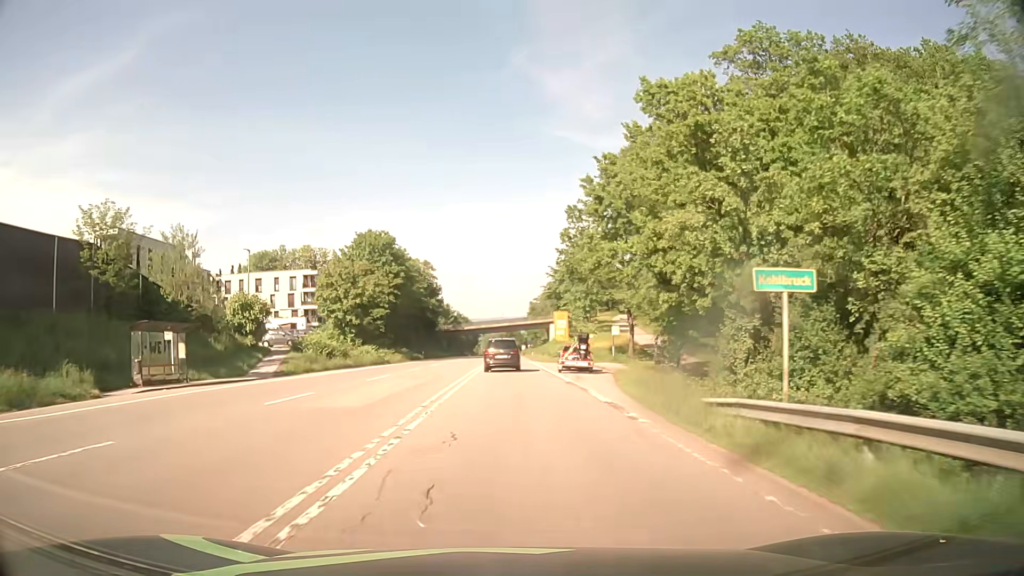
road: secondary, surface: asphalt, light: Day
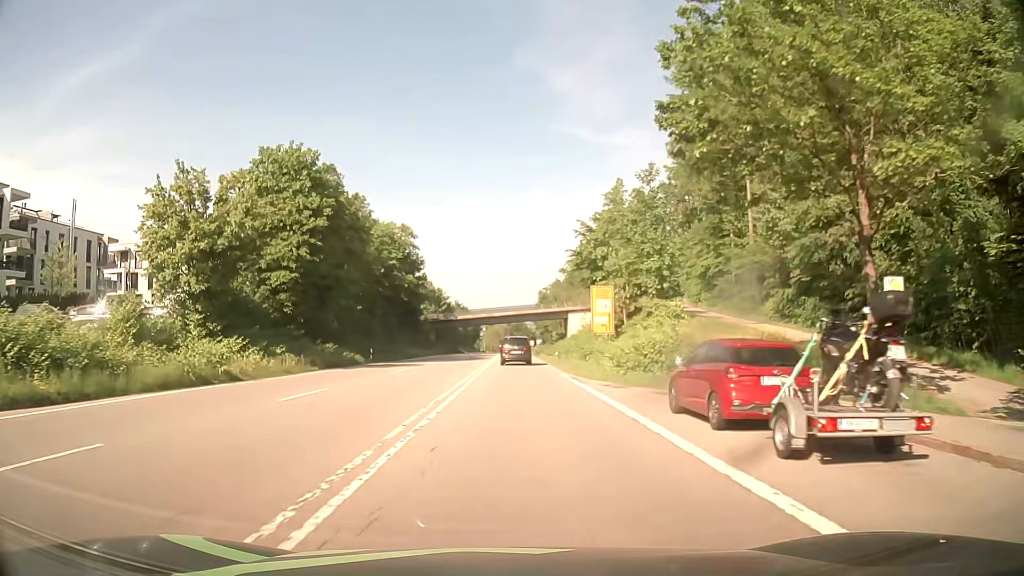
(-0.1, +34.6) m; 0°
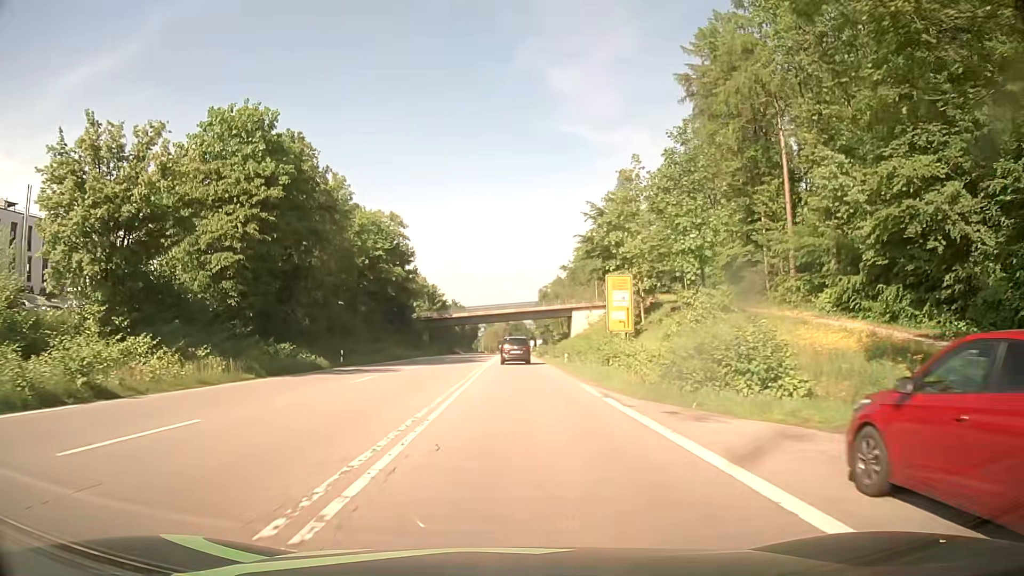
(0.0, +8.7) m; 0°
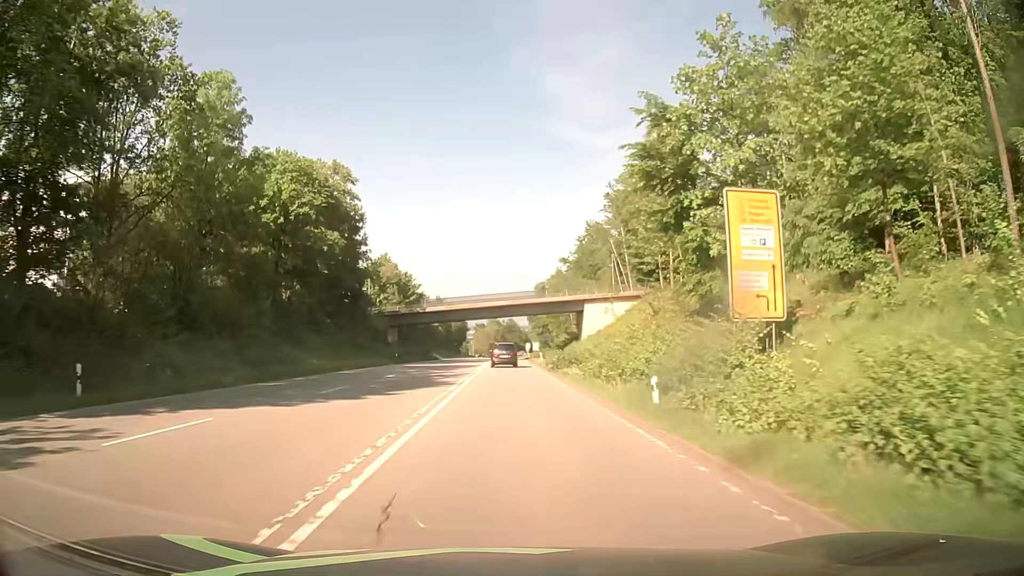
(+0.3, +26.4) m; +1°
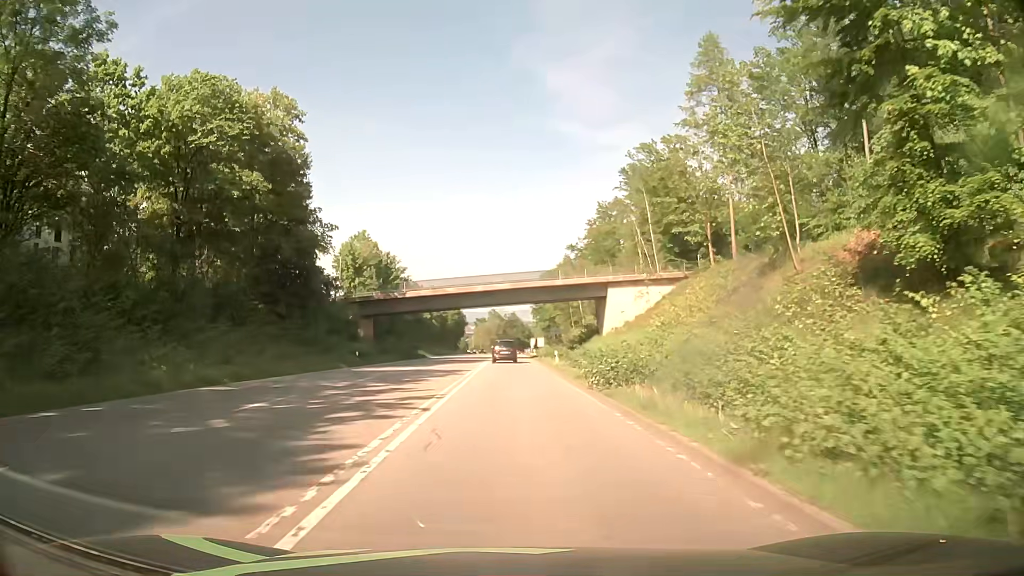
(+0.1, +17.8) m; 0°
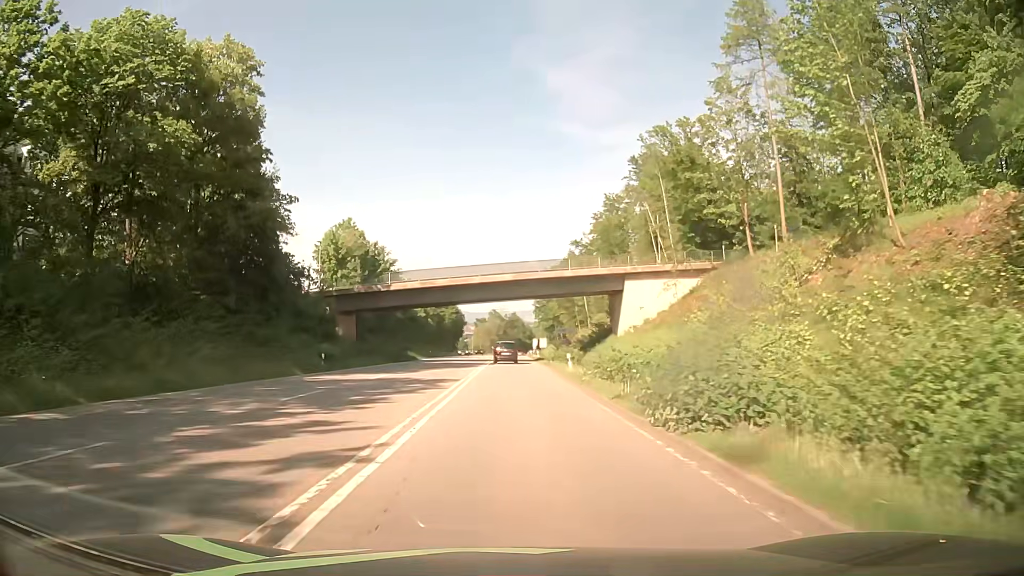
(0.0, +9.0) m; 0°
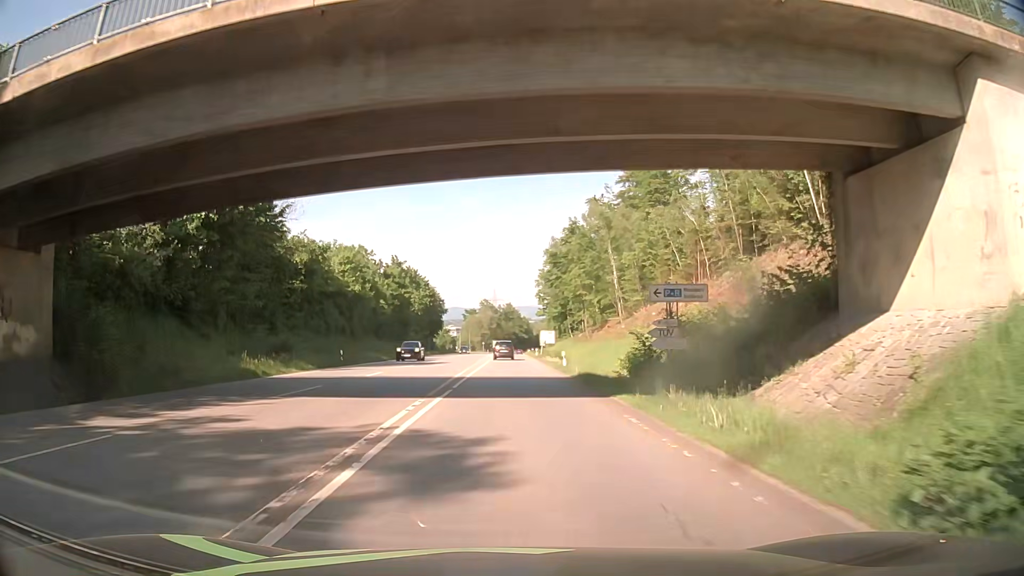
(0.0, +45.6) m; +1°
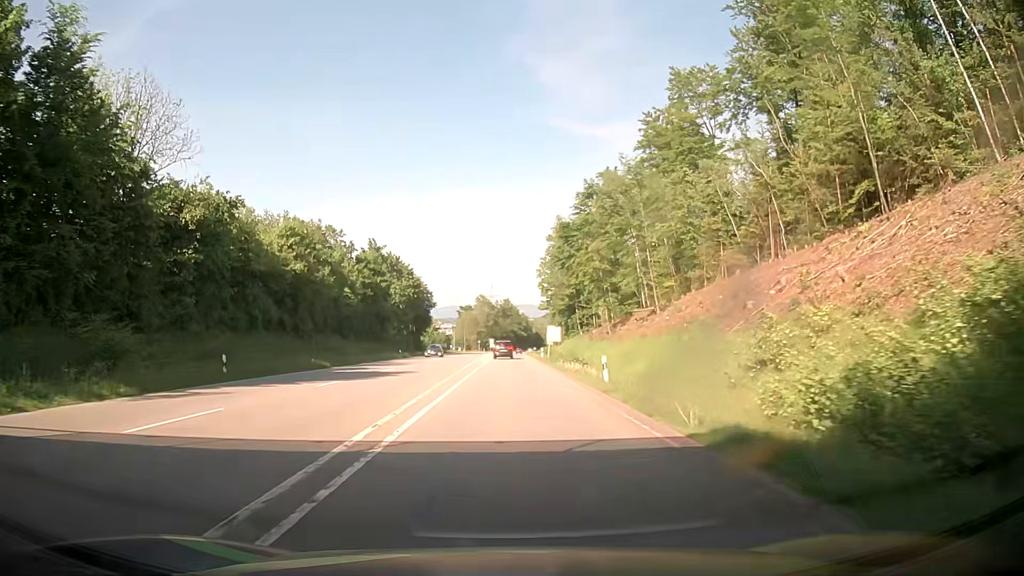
(0.0, +18.3) m; +1°
(0, +10) (0, +20) (0, +30) (-1, +40) (-1, +50) (-1, +60) (-1, +70) (-1, +80) (-1, +90) (-1, +100) m
